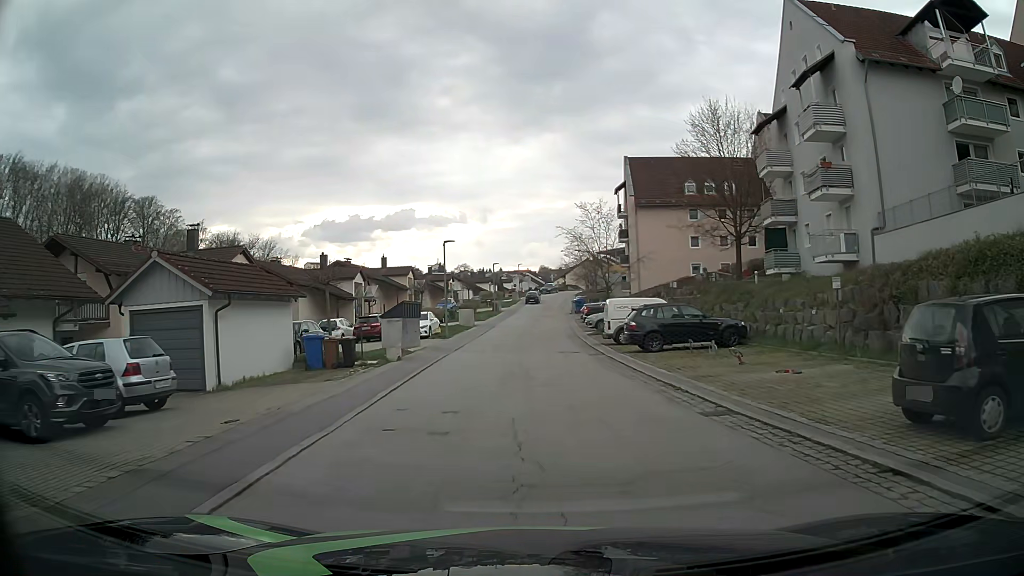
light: Day
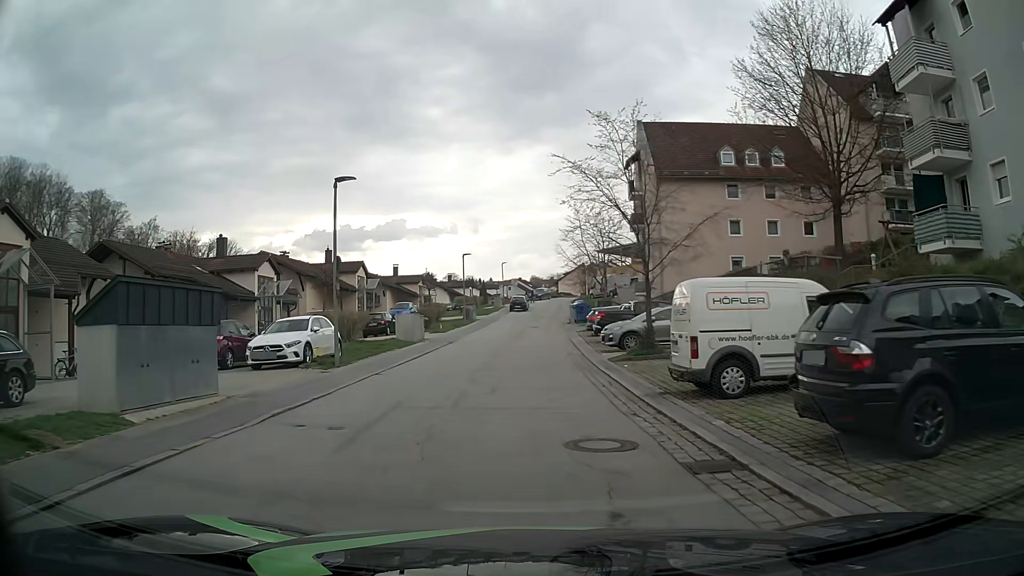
(+0.7, +17.8) m; +2°
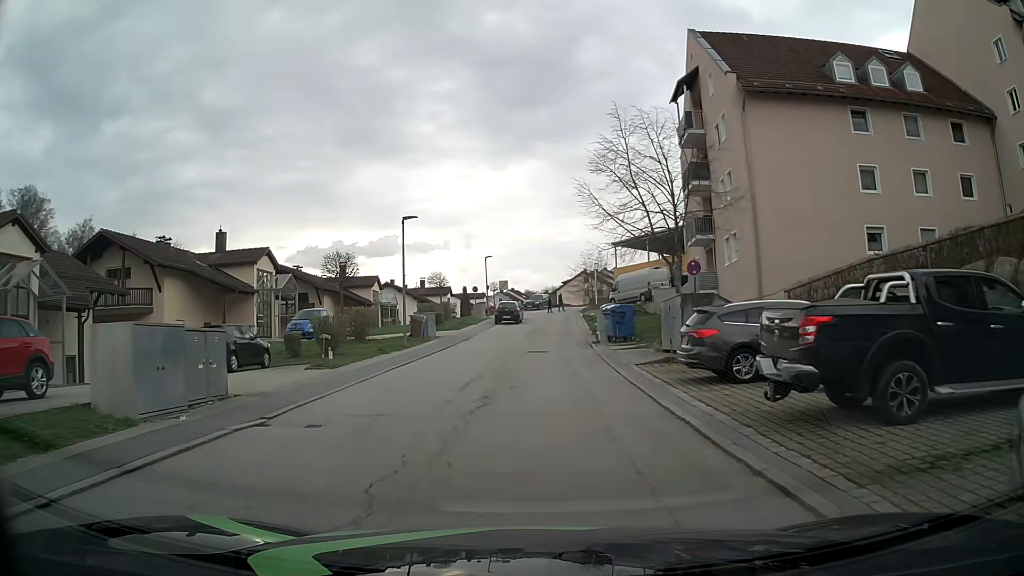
(-0.2, +22.1) m; 0°
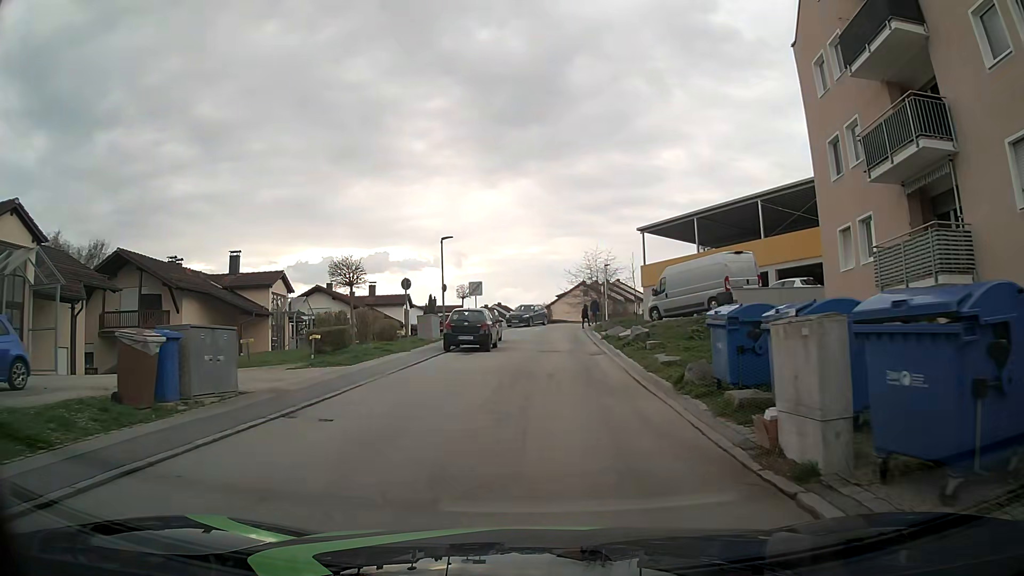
(+0.3, +21.8) m; +1°
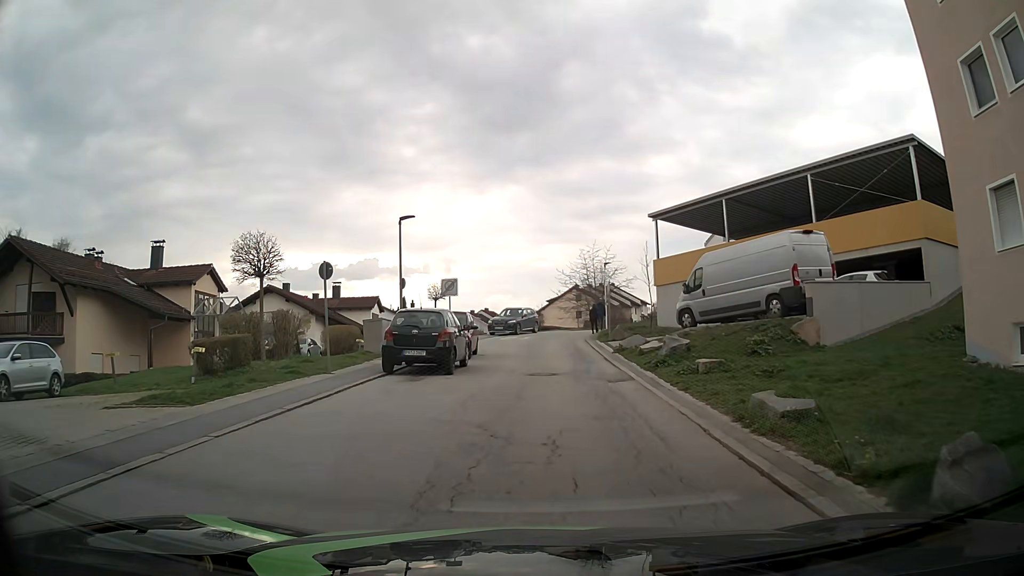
(+0.1, +8.3) m; +2°
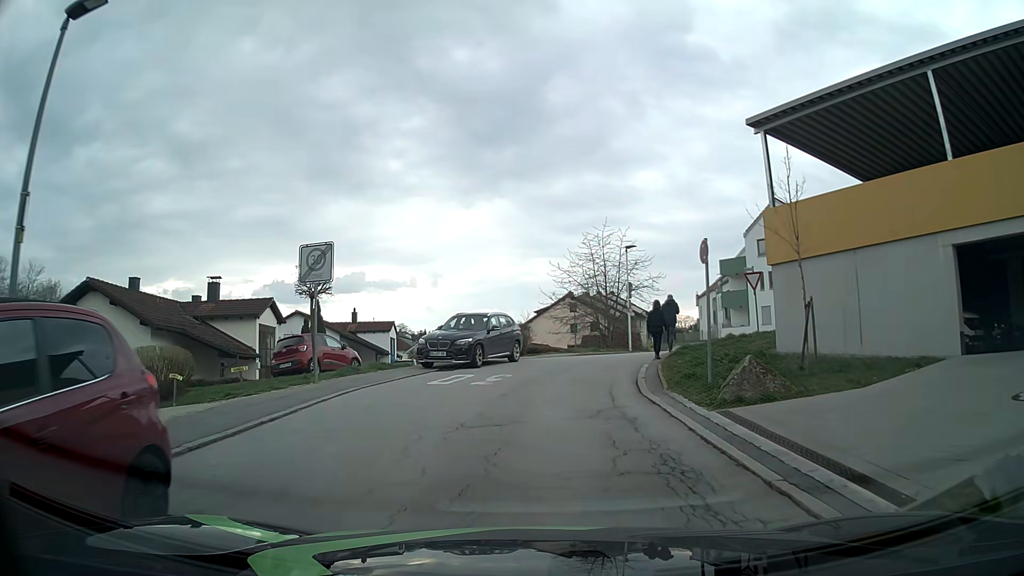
(+0.1, +19.6) m; +1°
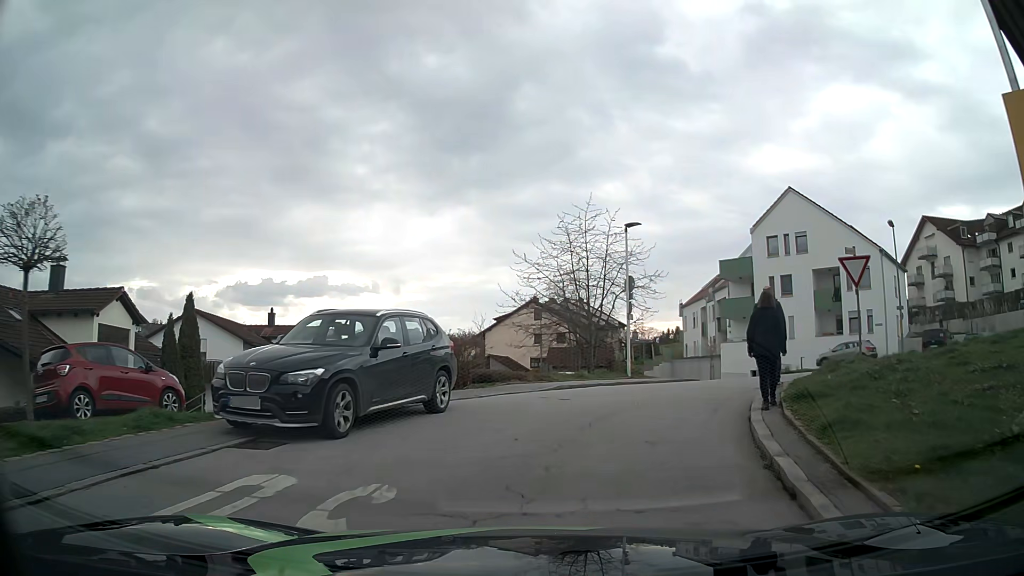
(+0.1, +10.8) m; +4°
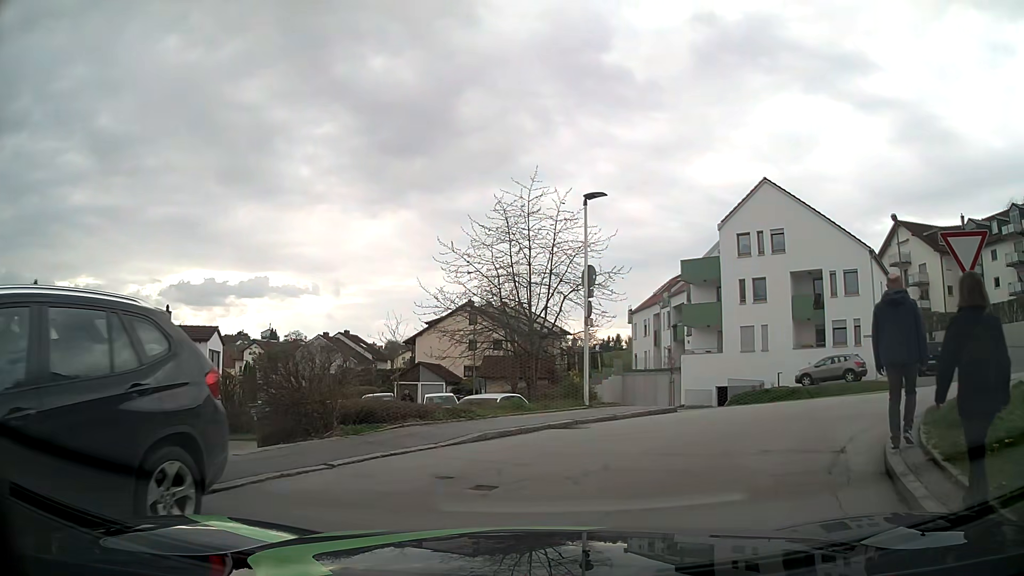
(+0.2, +6.5) m; +4°
